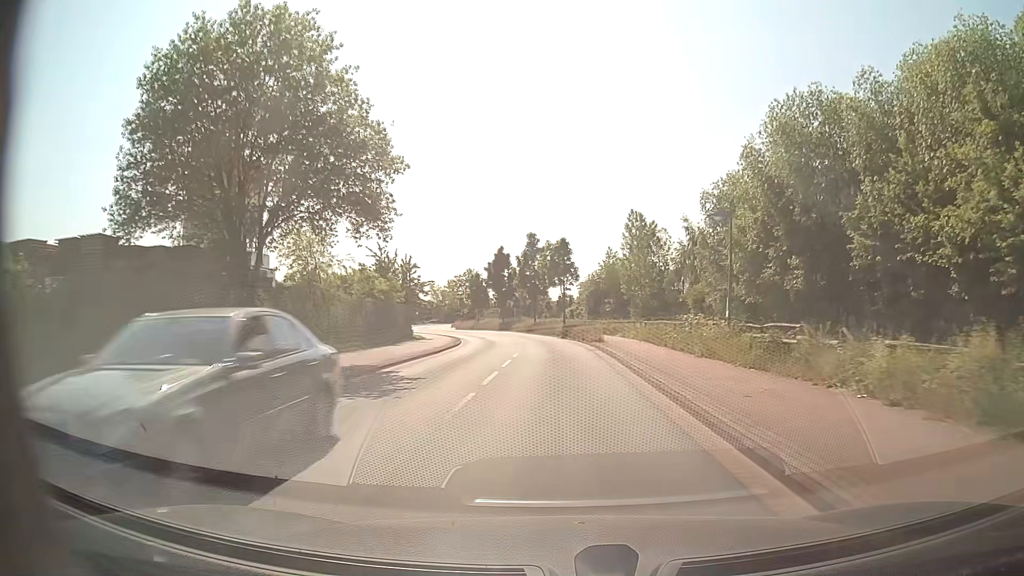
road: tertiary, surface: asphalt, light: Day
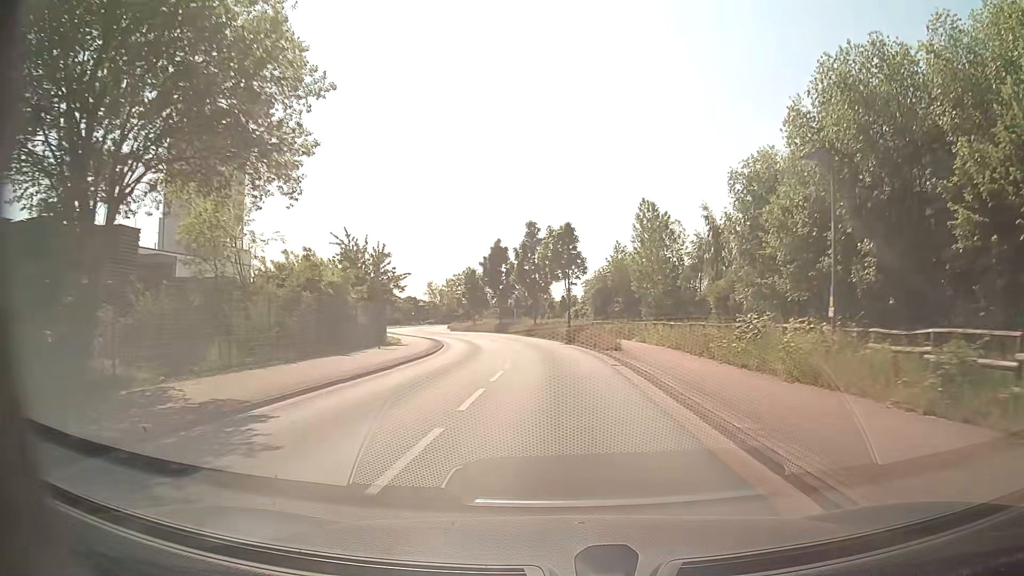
(0.0, +8.2) m; 0°
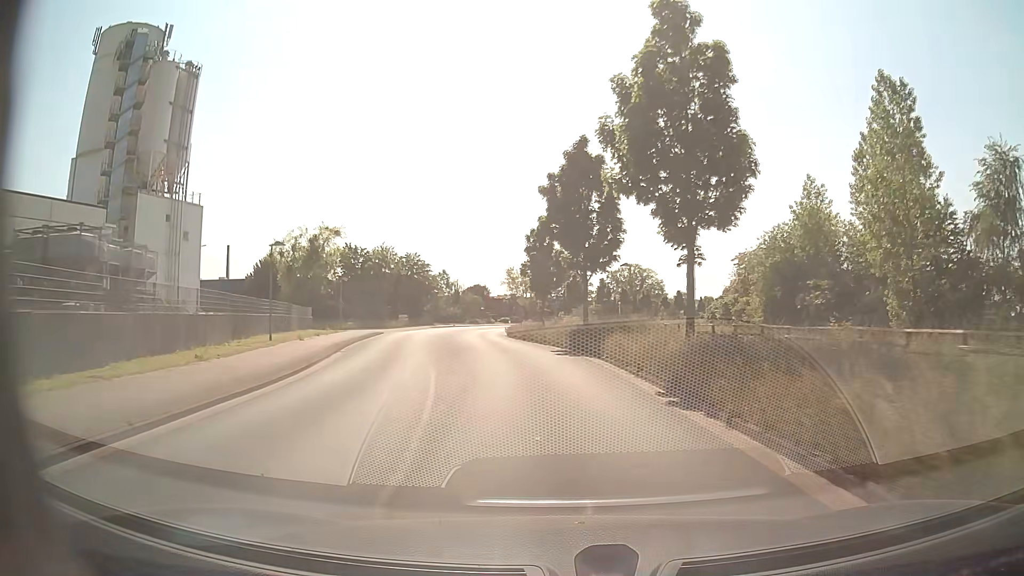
(-2.2, +40.9) m; -9°
(0, +10) (-1, +20) (-2, +30) (-4, +40) (-5, +50) (-6, +60) (-7, +70) (-7, +80) (-6, +90) (-4, +99) m
